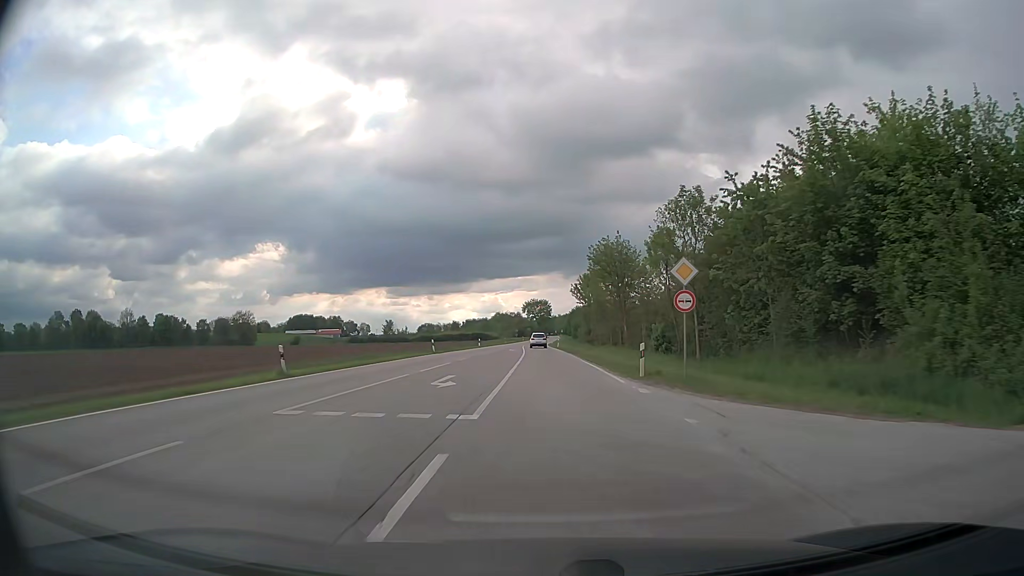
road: secondary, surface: asphalt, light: Day
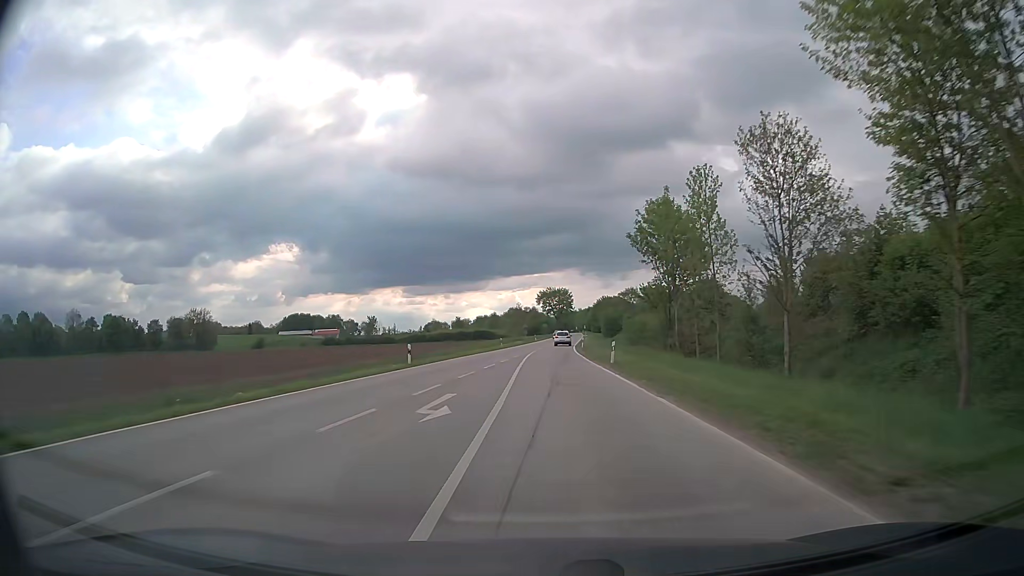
(-0.4, +48.6) m; -1°
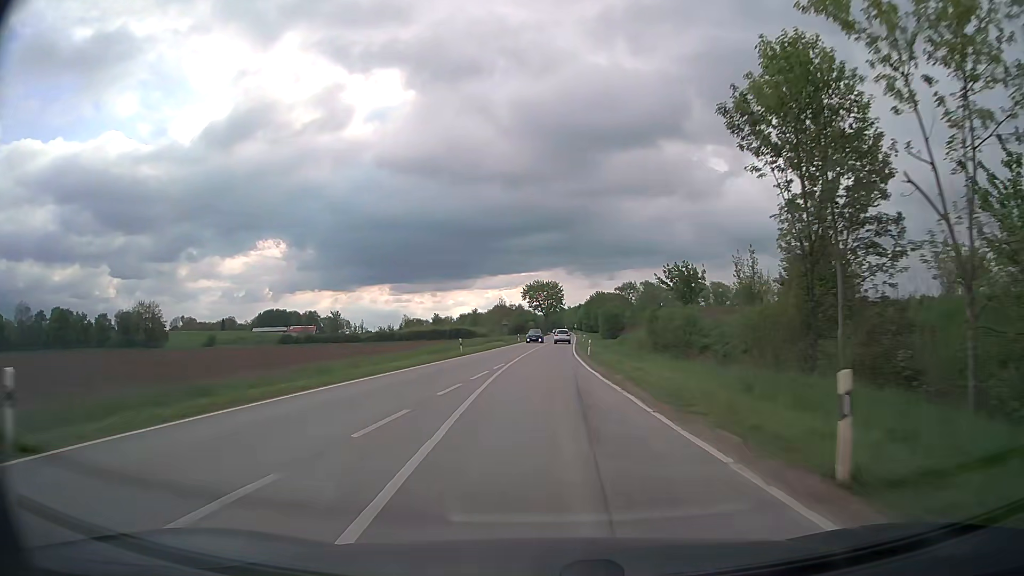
(0.0, +24.5) m; +1°
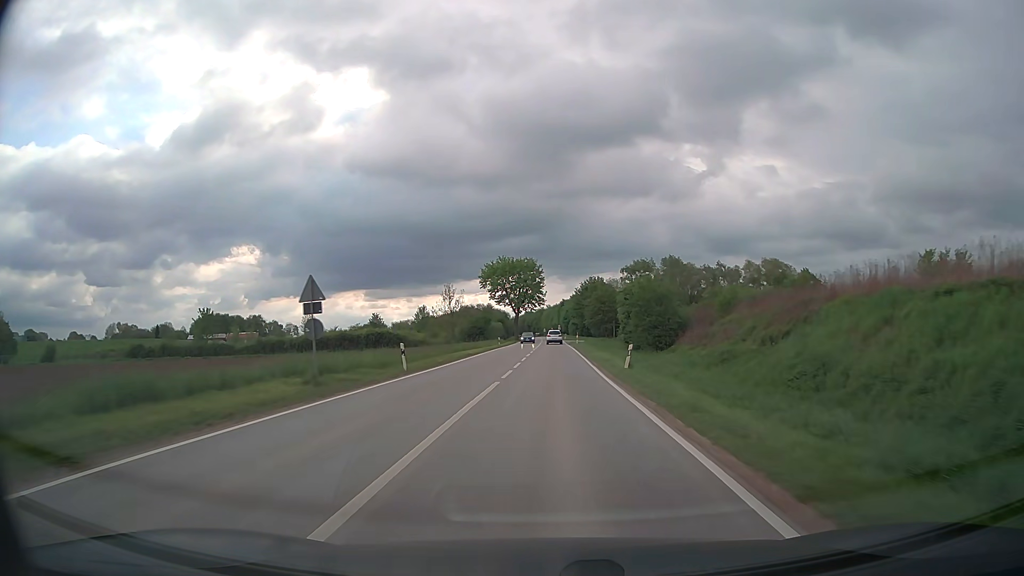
(+1.2, +61.7) m; +2°
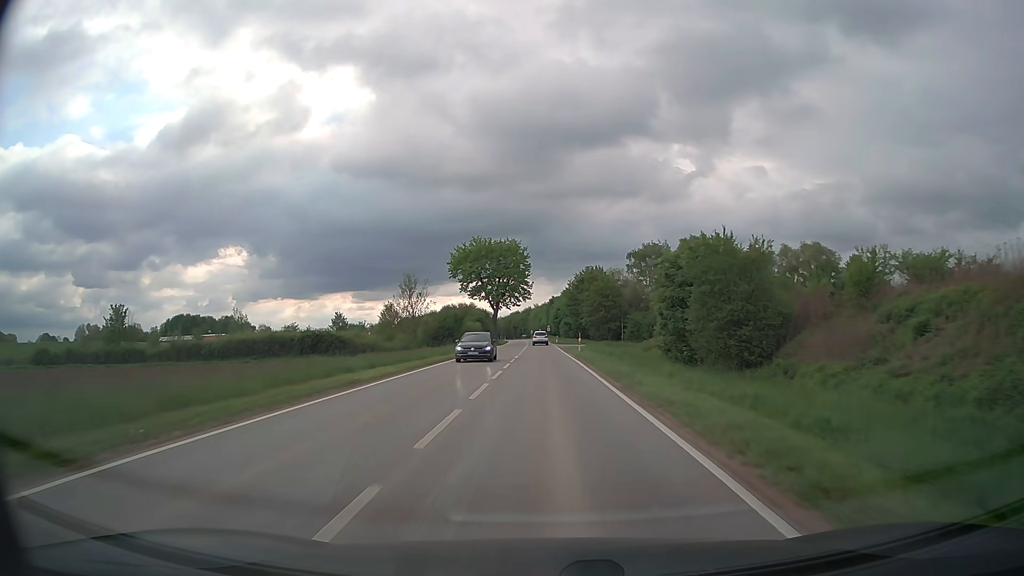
(+0.3, +24.9) m; +1°
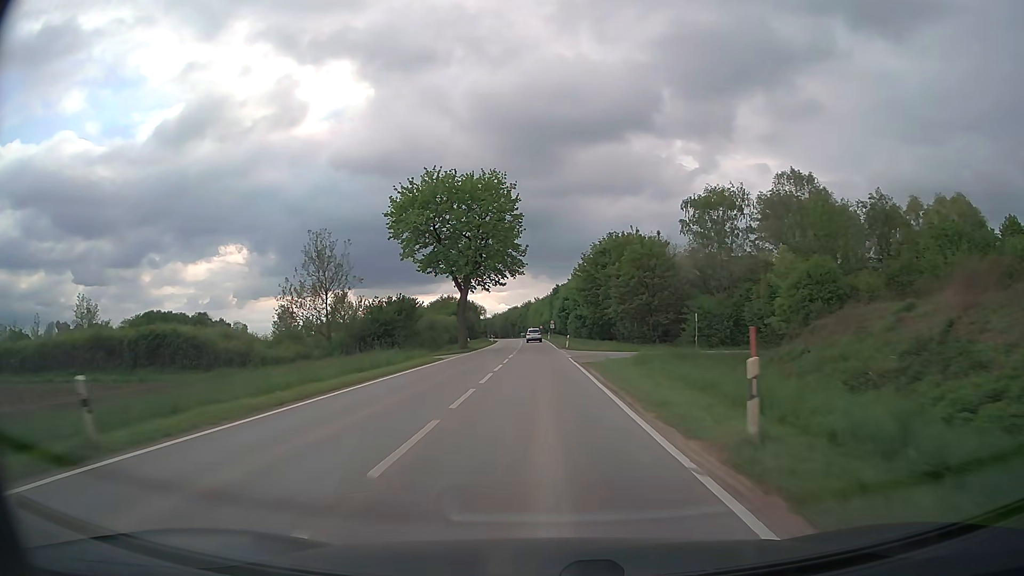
(+0.1, +37.4) m; 0°
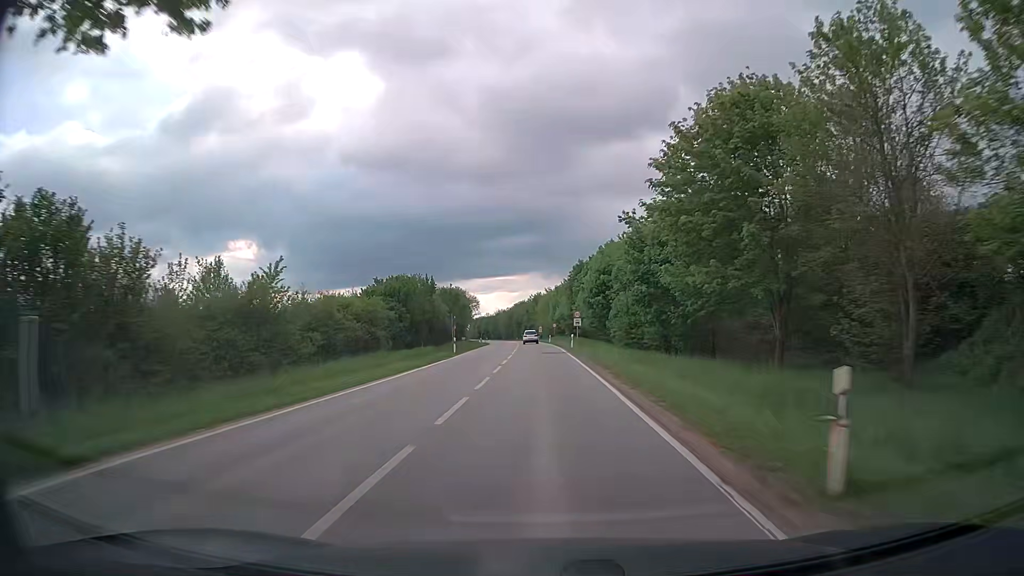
(-0.5, +49.9) m; -1°
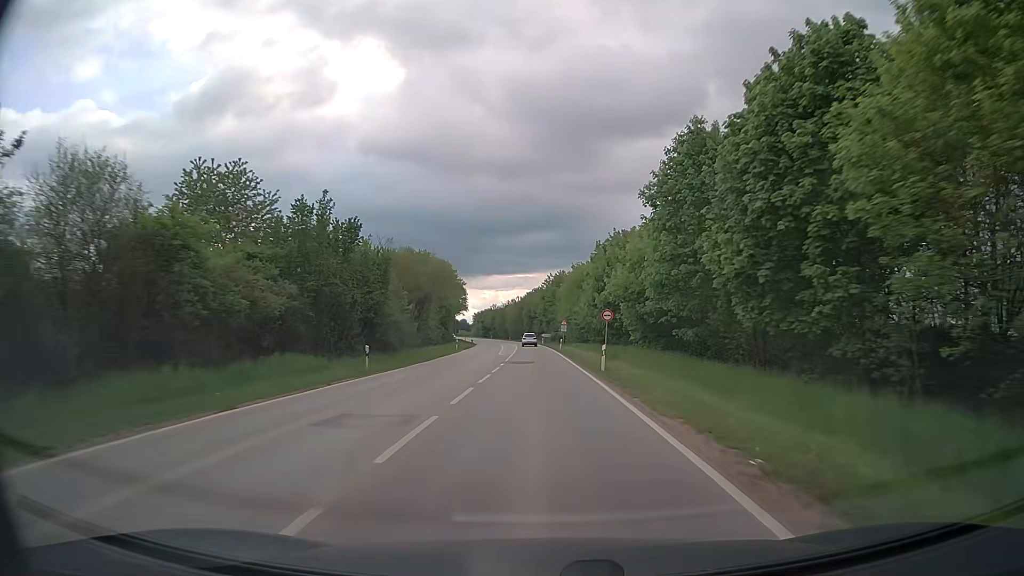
(-0.9, +62.3) m; -2°
(0, +10) (0, +20) (0, +30) (0, +40) (0, +50) (-1, +60) (-1, +70) (-1, +80) (-2, +90) (-2, +100) m
